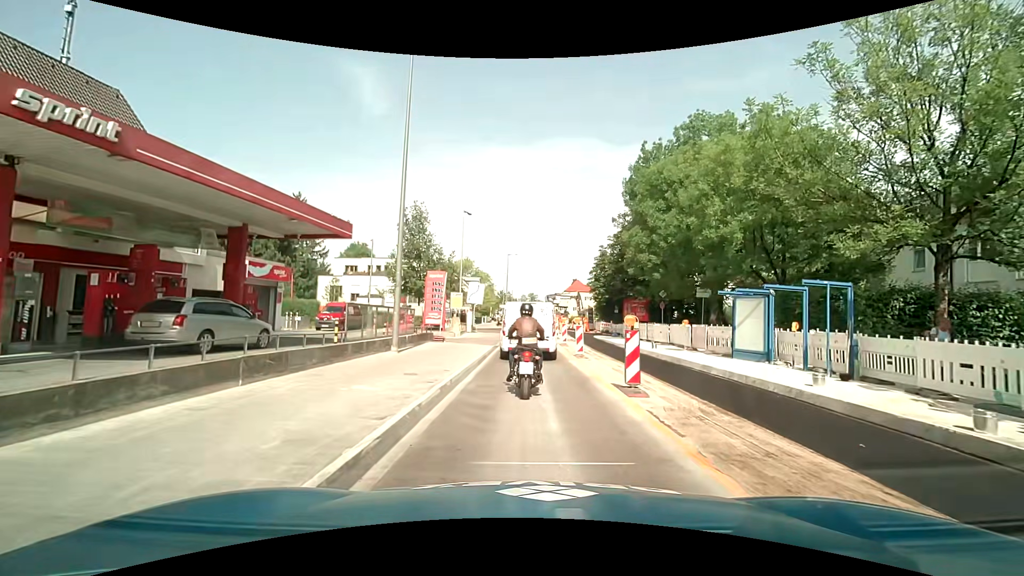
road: tertiary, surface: asphalt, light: Day
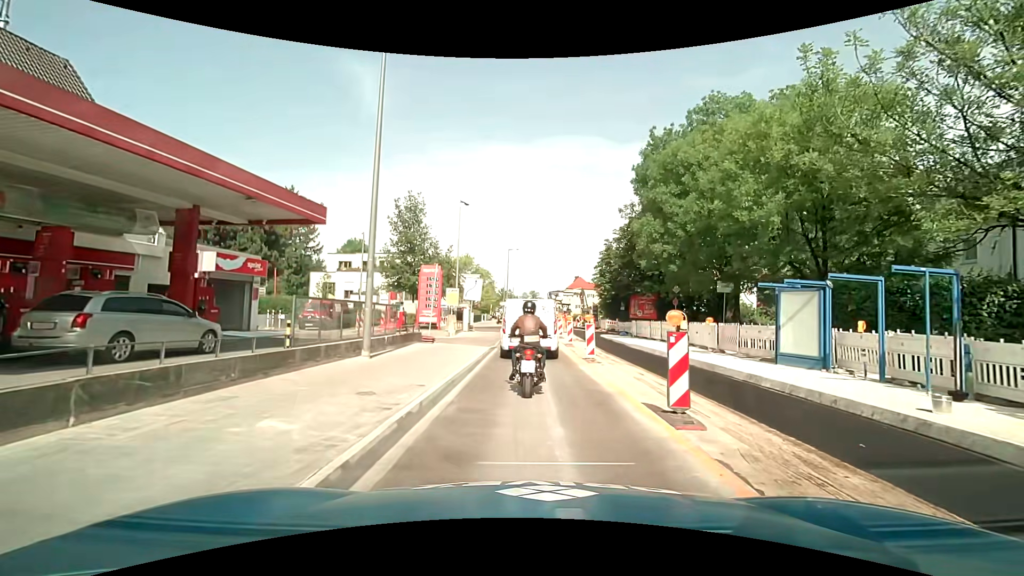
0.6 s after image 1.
(0.0, +2.9) m; -1°
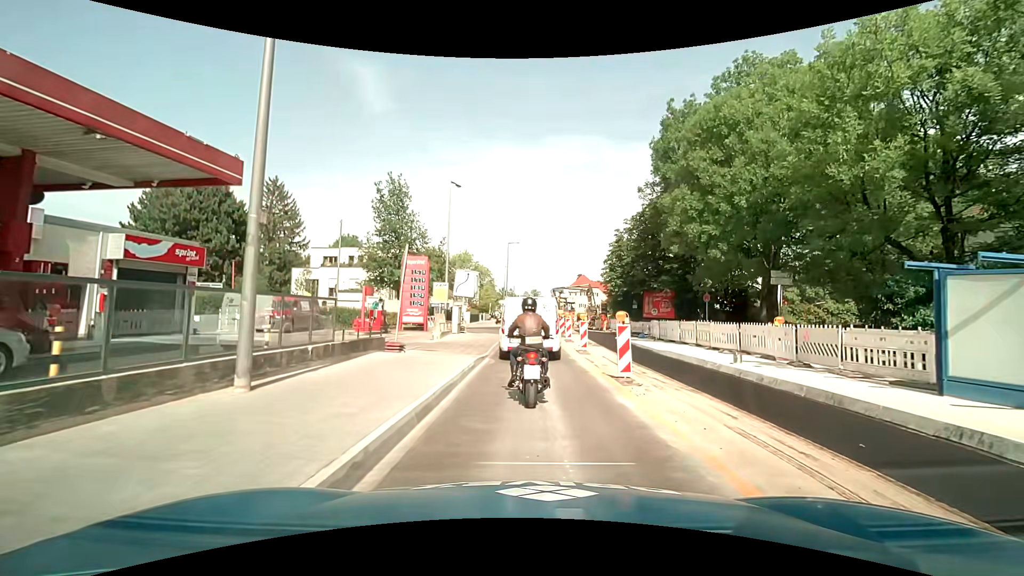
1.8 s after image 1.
(0.0, +5.5) m; +1°
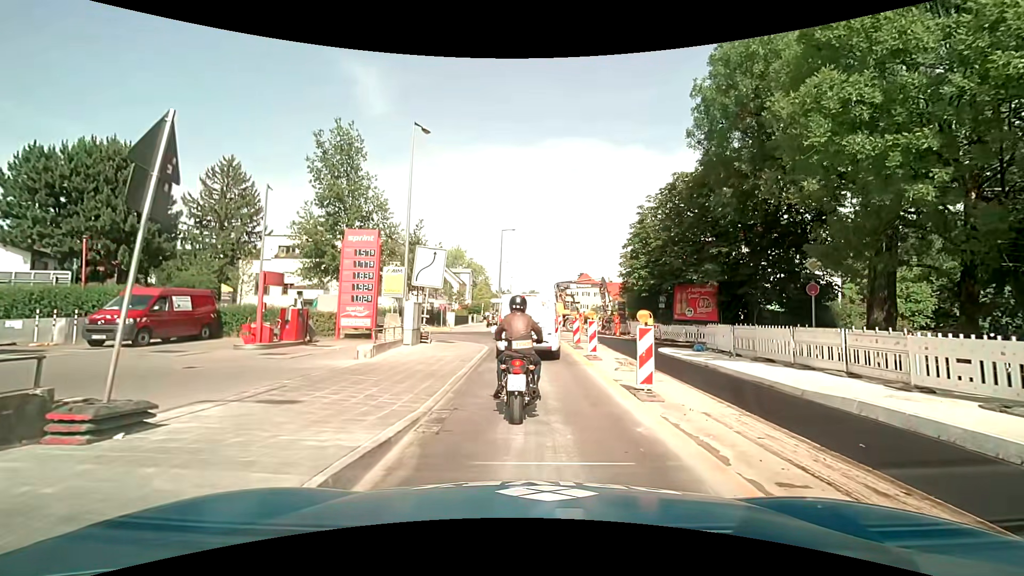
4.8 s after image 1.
(-0.2, +10.5) m; 0°
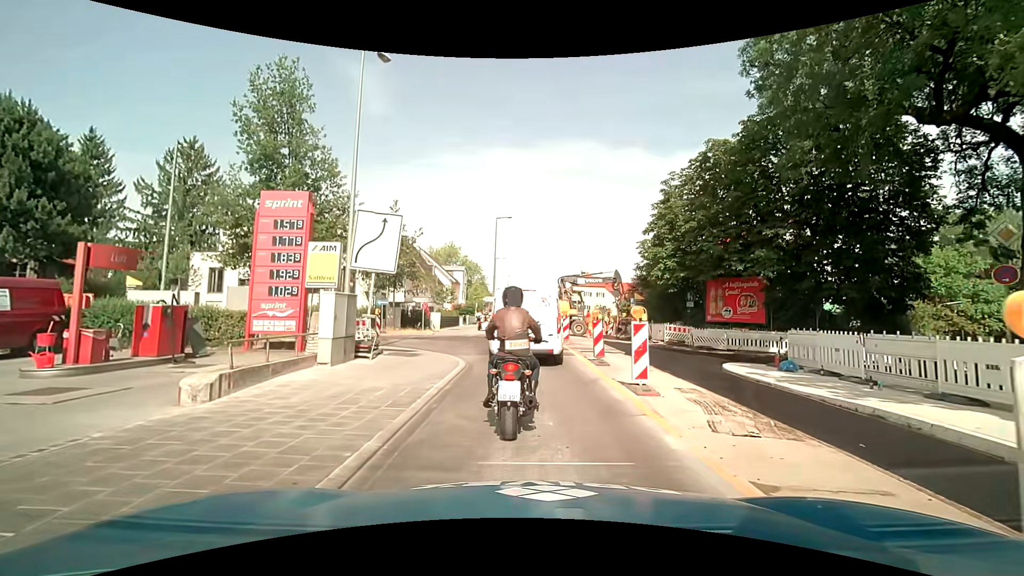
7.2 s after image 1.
(-0.1, +7.0) m; 0°
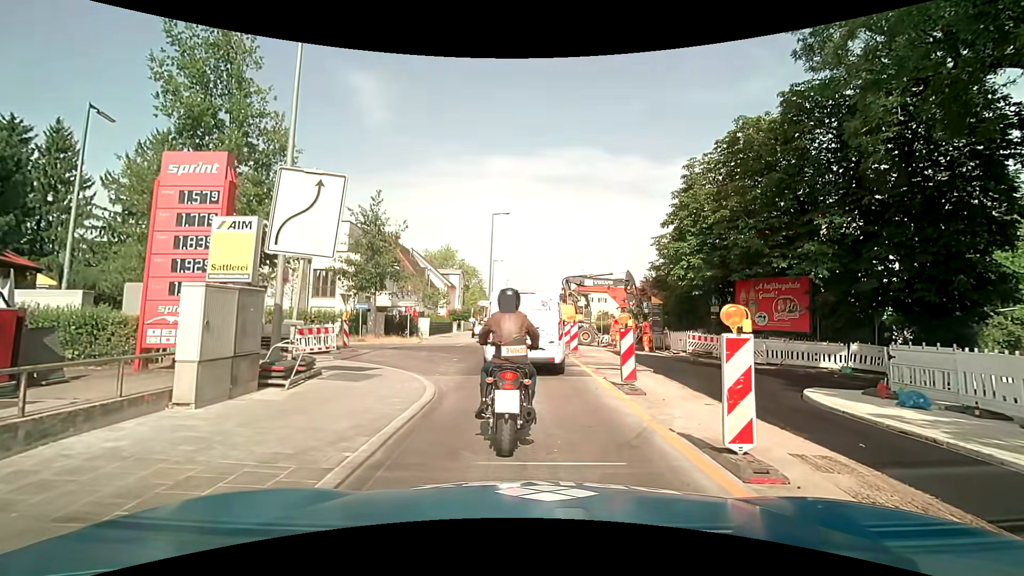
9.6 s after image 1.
(-0.1, +4.2) m; -3°
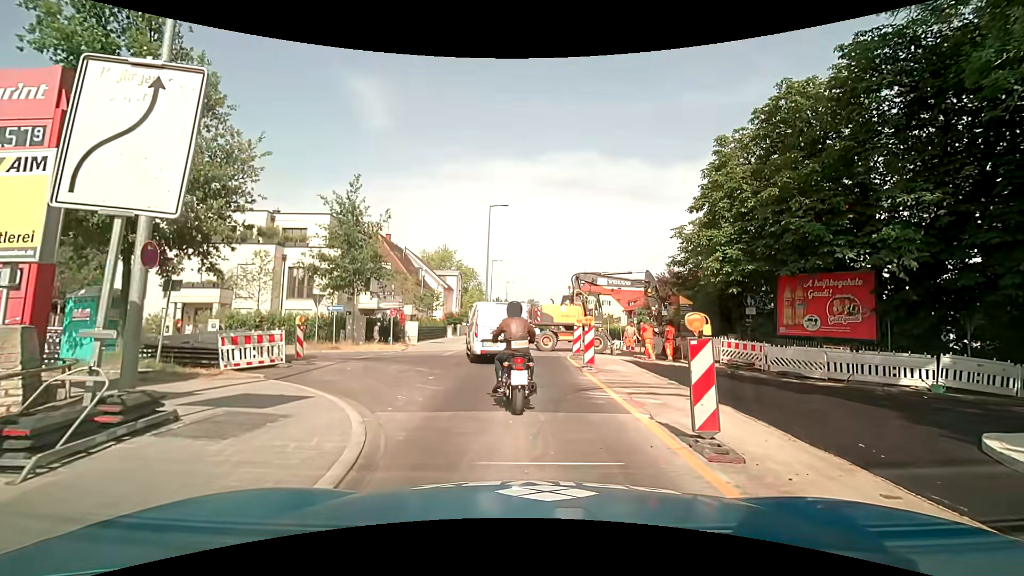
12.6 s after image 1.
(+0.1, +4.3) m; +2°
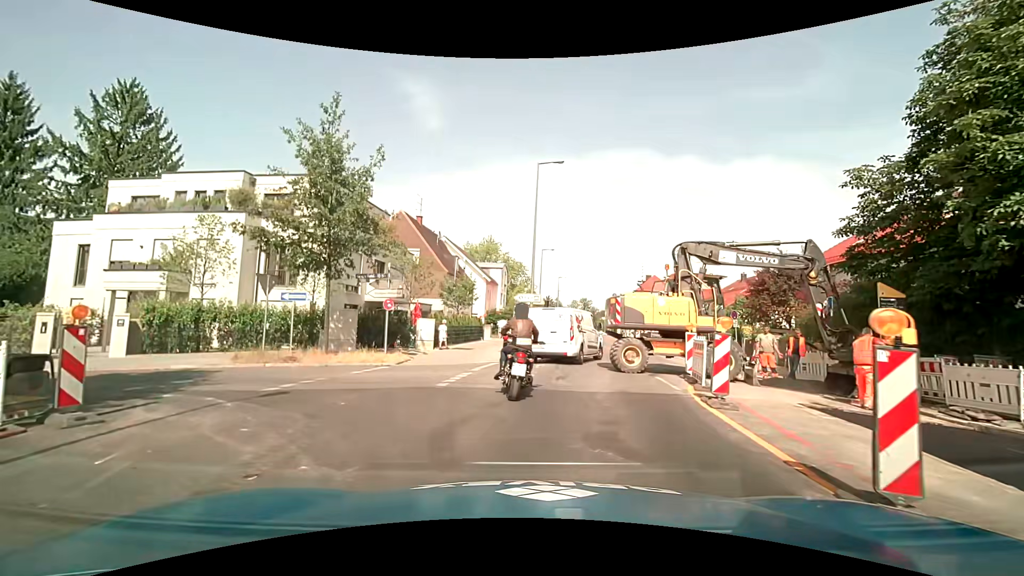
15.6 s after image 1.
(-0.4, +10.3) m; -6°
(0, +10) (+1, +20) (+5, +29) (+7, +39) (+7, +49) (+8, +59) (+10, +68) (+10, +78) (+11, +88) (+12, +98) m
